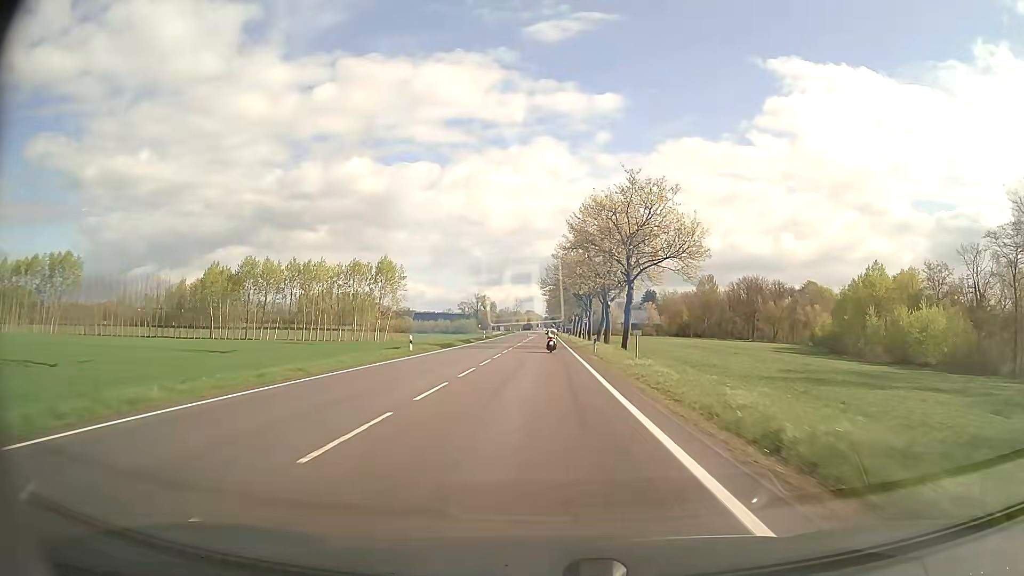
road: secondary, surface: asphalt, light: Day
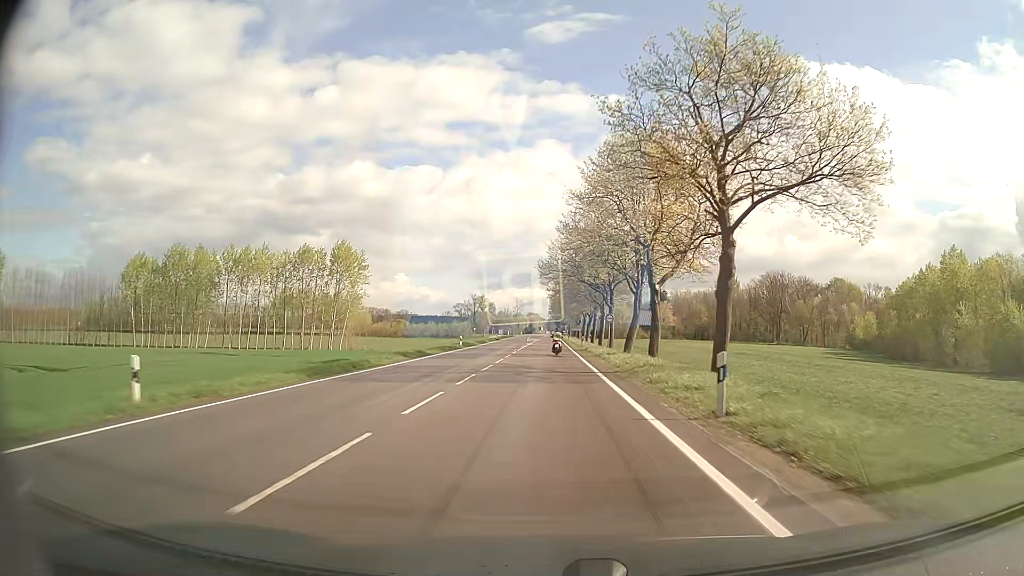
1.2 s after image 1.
(-0.1, +25.8) m; 0°
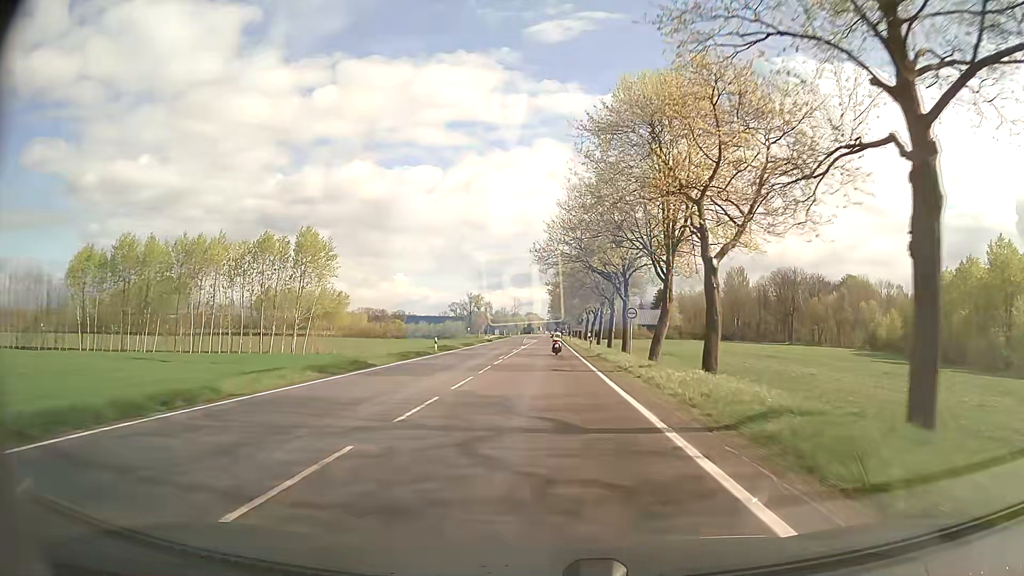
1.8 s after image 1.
(0.0, +13.0) m; 0°
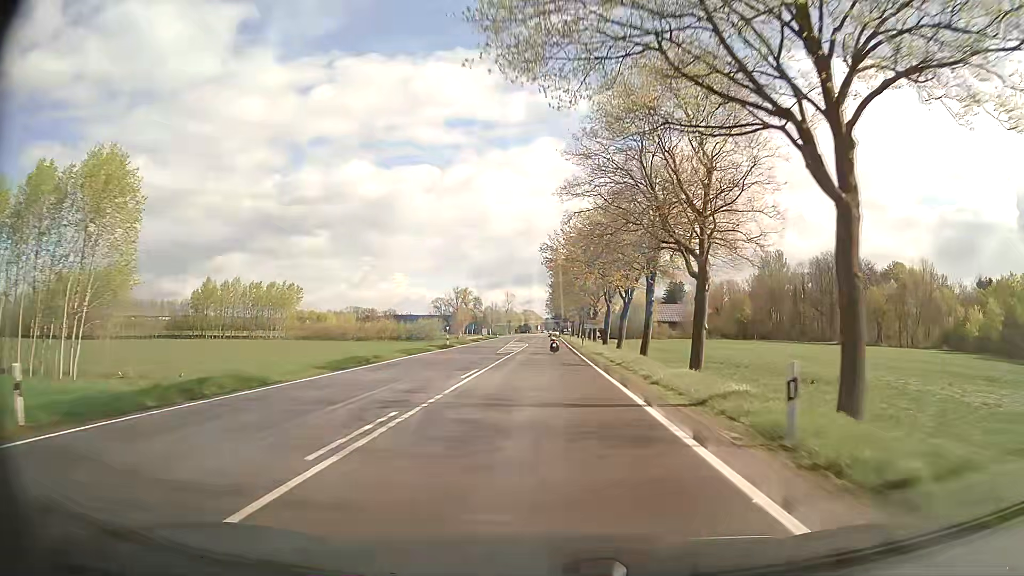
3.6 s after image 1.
(0.0, +39.3) m; 0°
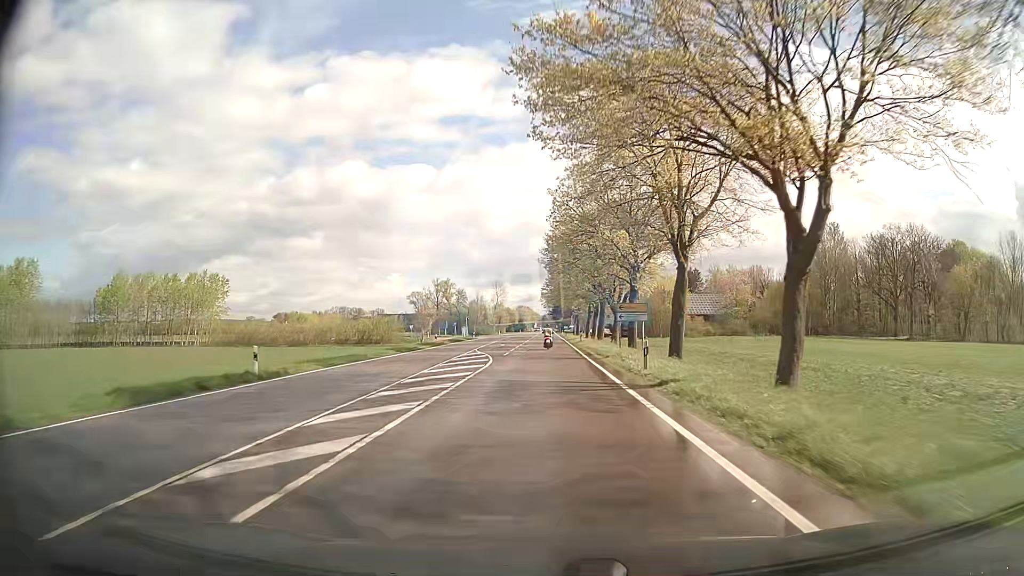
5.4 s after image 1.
(0.0, +39.6) m; 0°
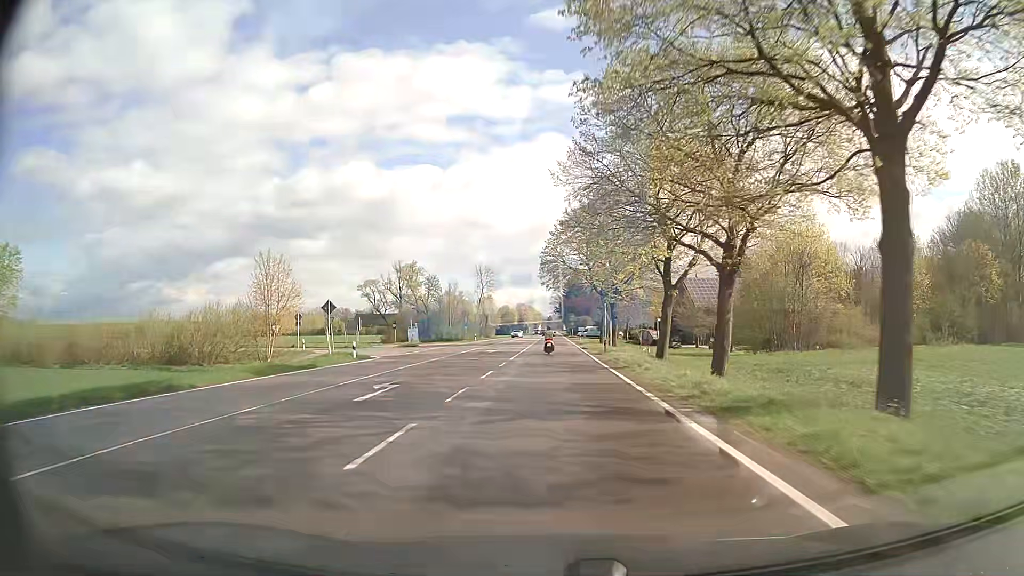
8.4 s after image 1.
(-0.3, +62.5) m; -1°
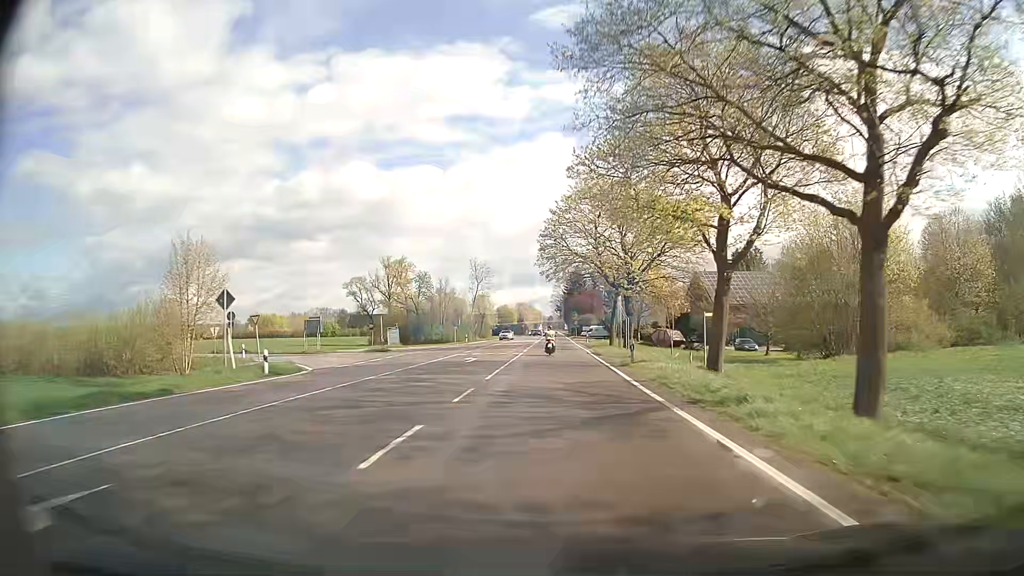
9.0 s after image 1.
(0.0, +11.9) m; 0°
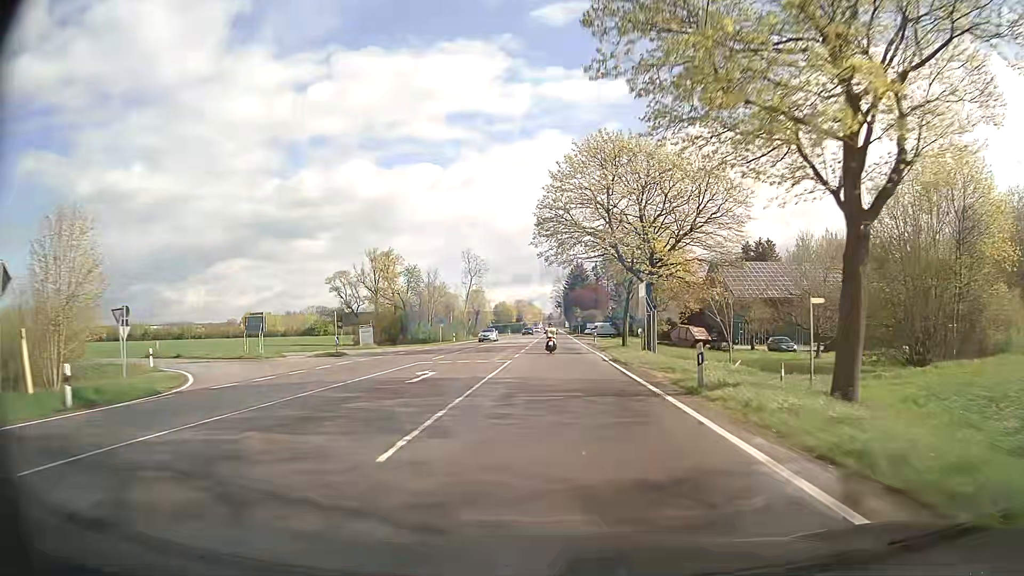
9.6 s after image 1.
(+0.1, +11.7) m; 0°
(0, +10) (0, +20) (0, +30) (0, +40) (0, +50) (+1, +60) (+1, +70) (+1, +80) (+1, +90) (+1, +100) m
